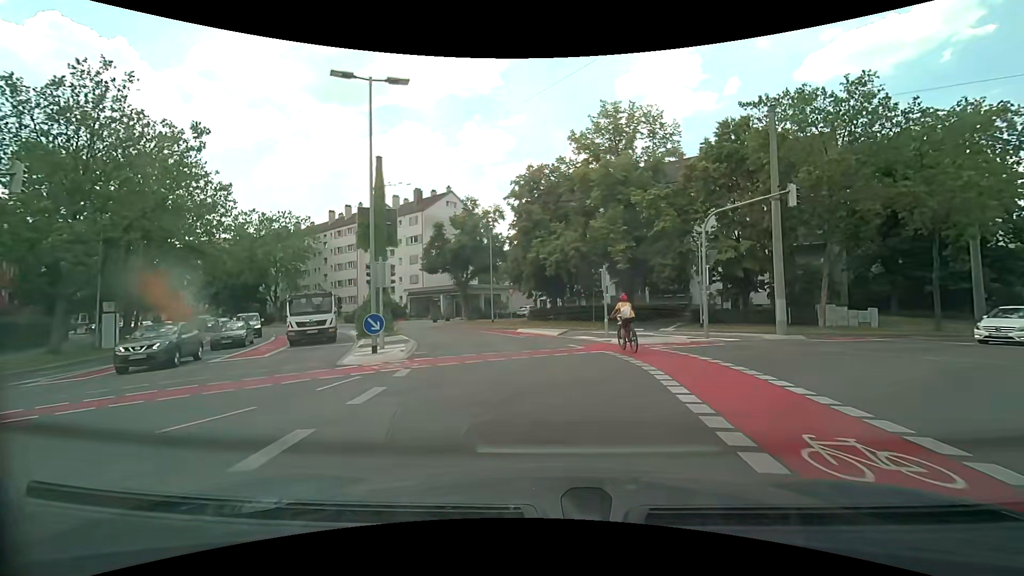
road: secondary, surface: asphalt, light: Day
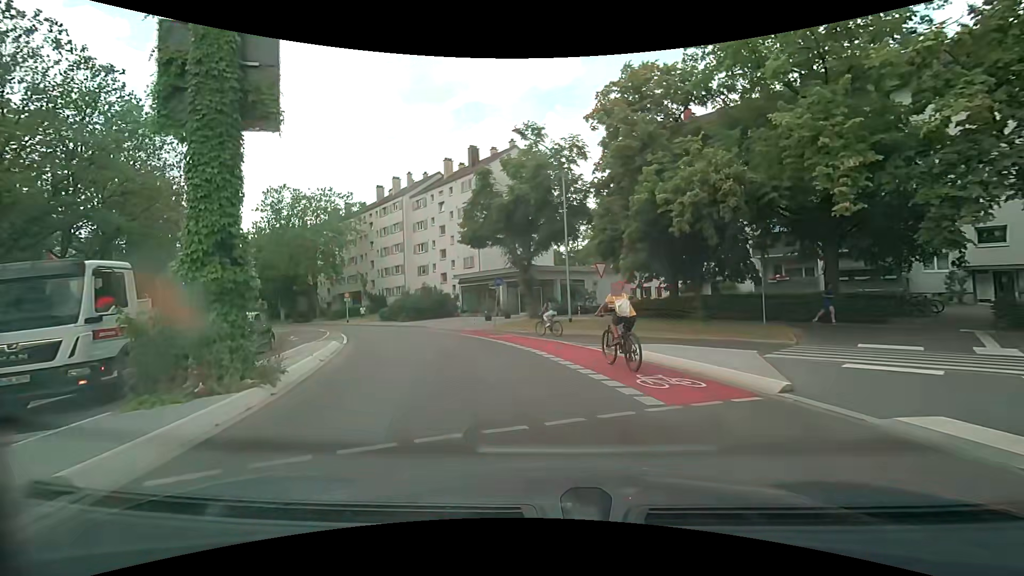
(-1.1, +17.2) m; -10°
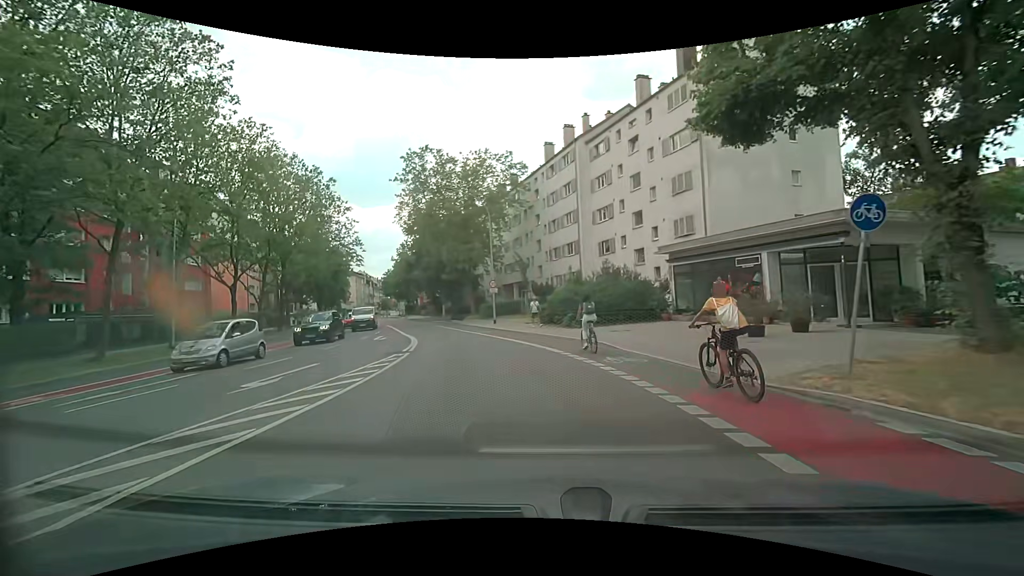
(-3.7, +19.7) m; -22°
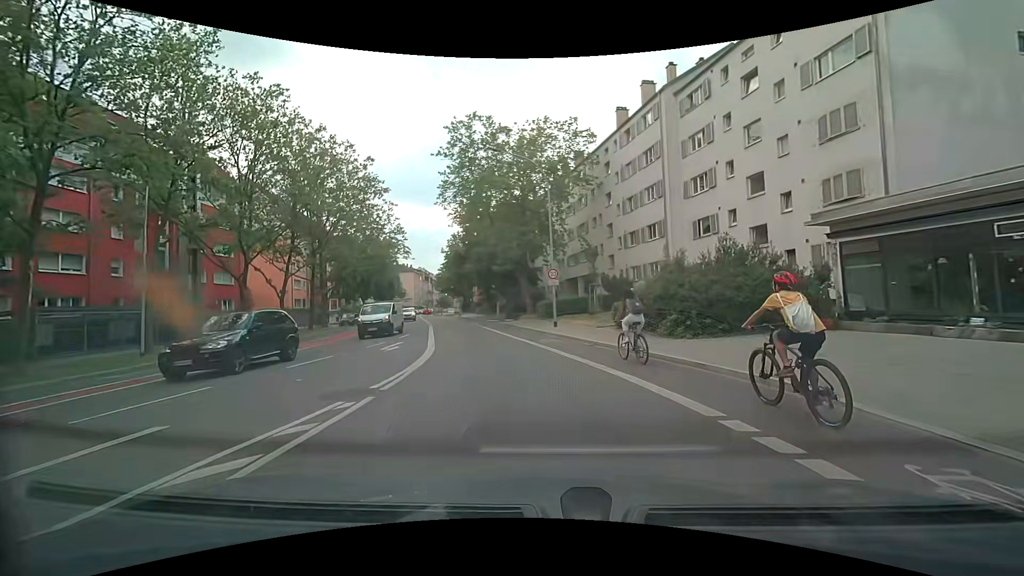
(-0.5, +8.5) m; -6°
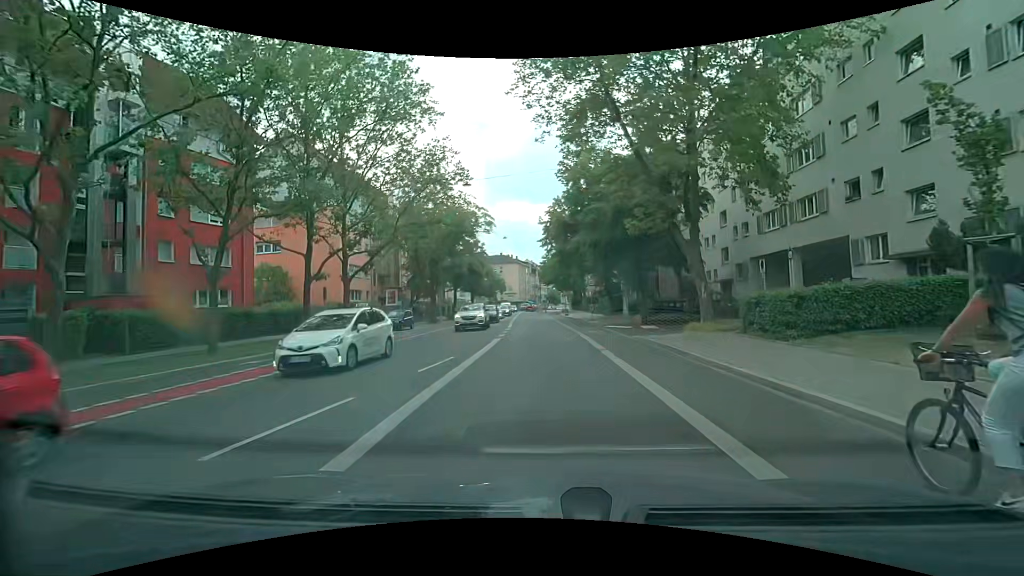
(-2.8, +21.5) m; -12°
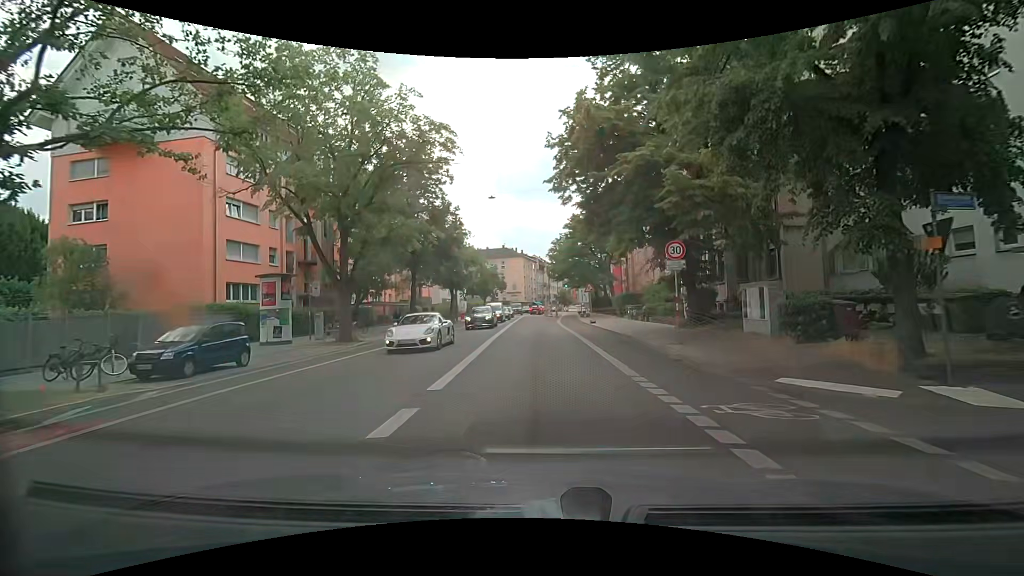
(-0.6, +22.9) m; -1°
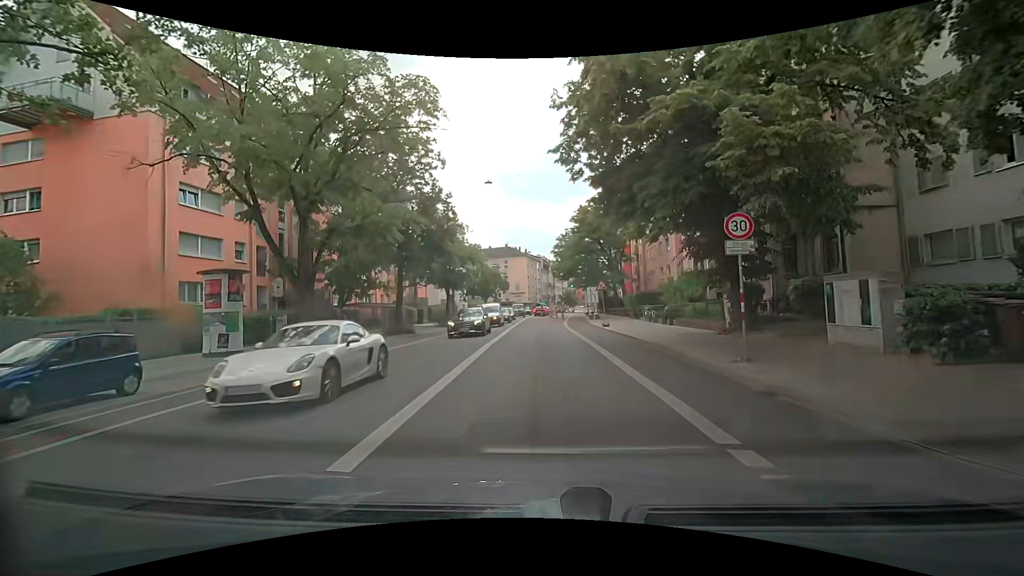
(-0.1, +4.8) m; -2°
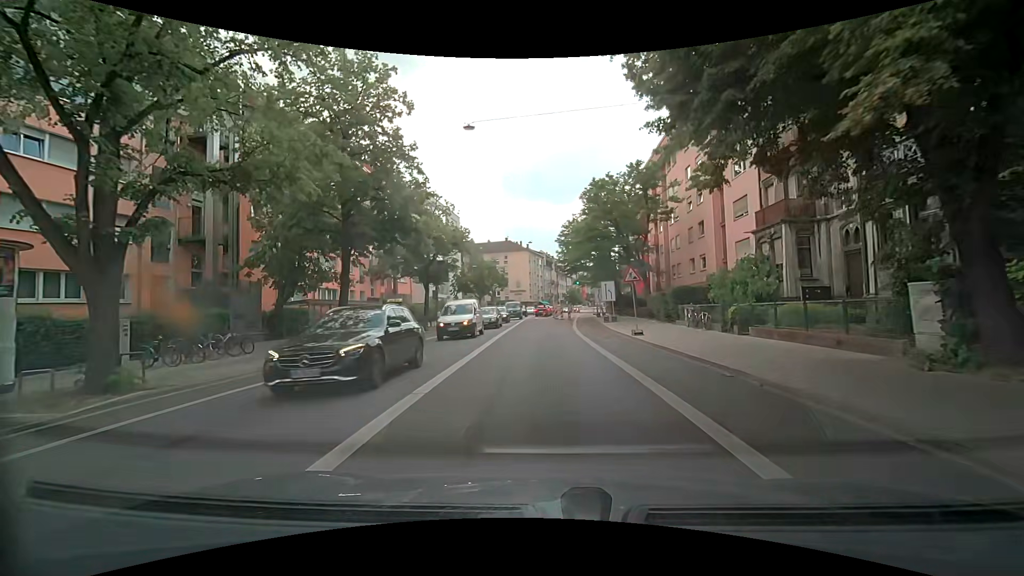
(0.0, +9.7) m; +1°
